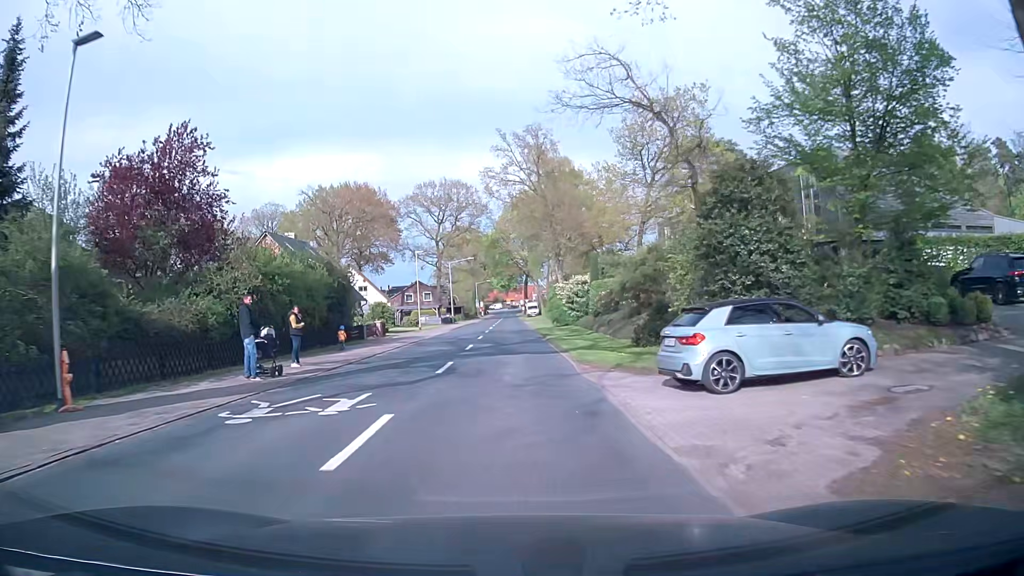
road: tertiary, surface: asphalt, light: Day
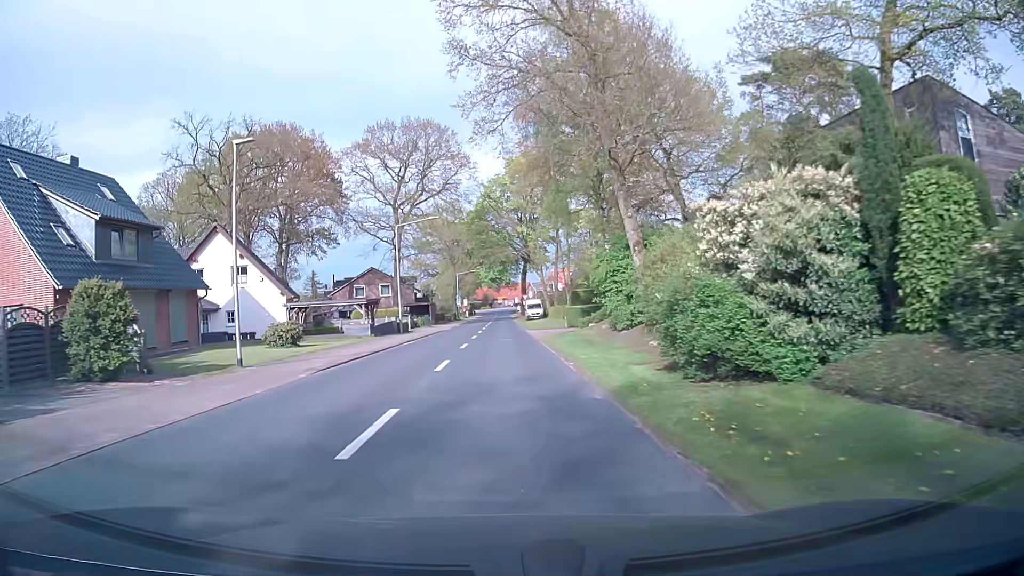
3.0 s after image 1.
(+0.6, +35.5) m; +1°
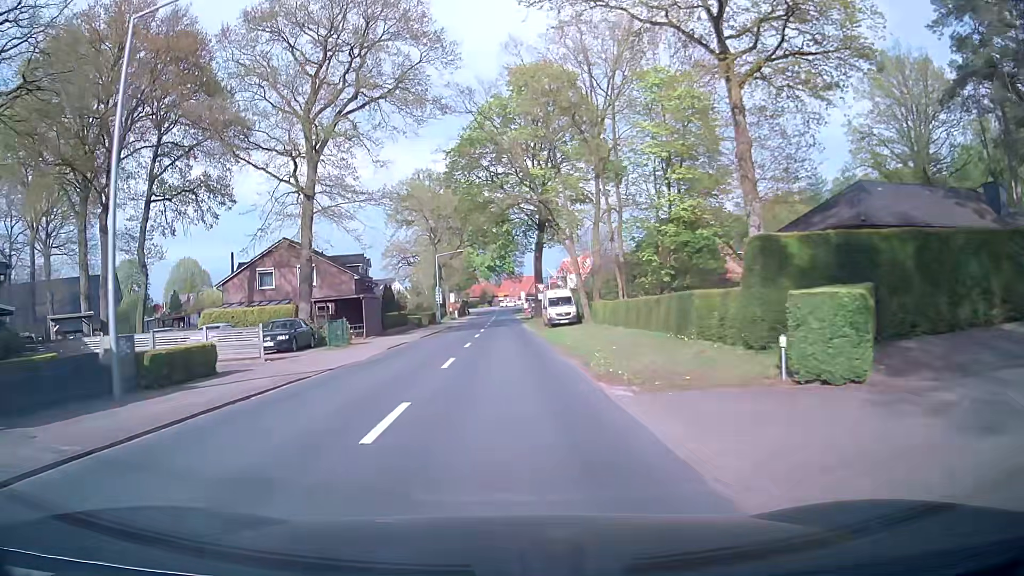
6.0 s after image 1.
(0.0, +35.1) m; 0°
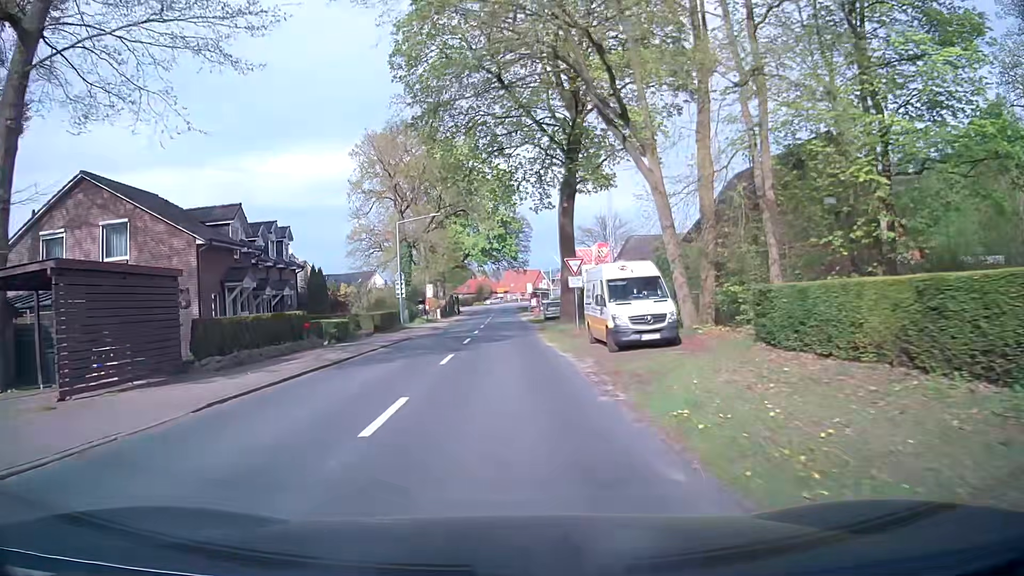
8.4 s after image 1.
(-0.1, +26.8) m; -1°
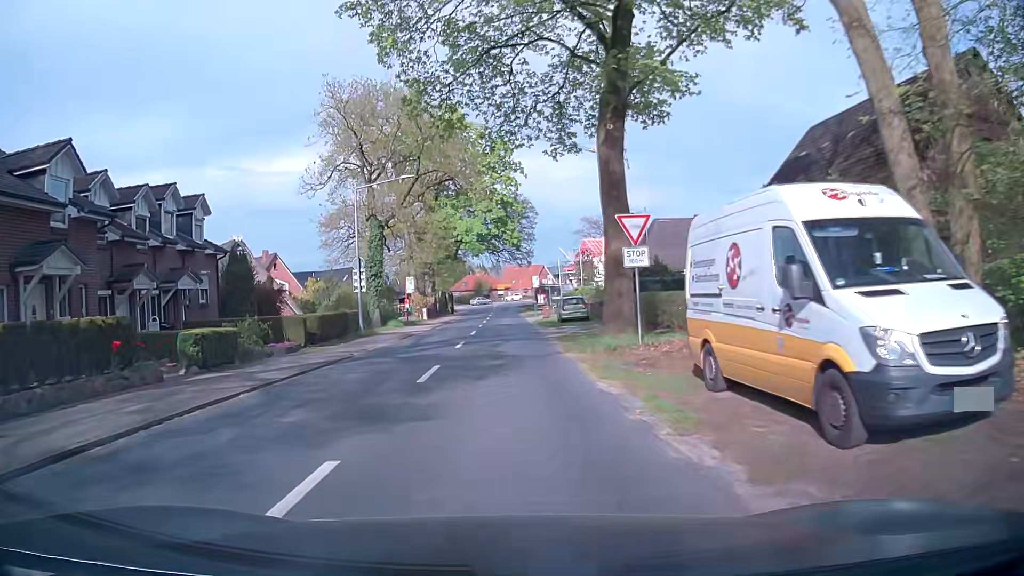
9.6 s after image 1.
(+0.1, +13.3) m; 0°
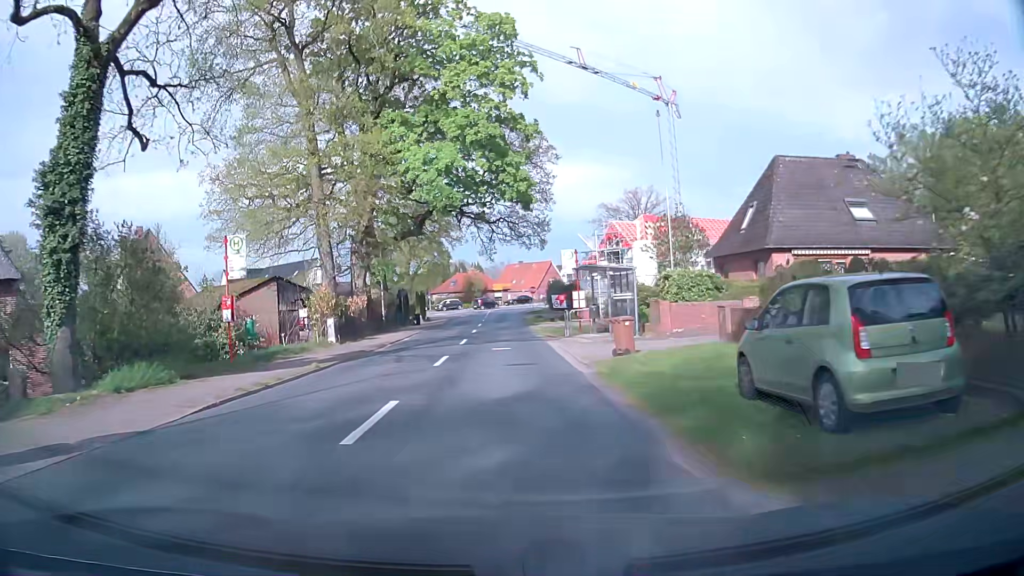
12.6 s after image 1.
(+0.3, +31.9) m; +1°
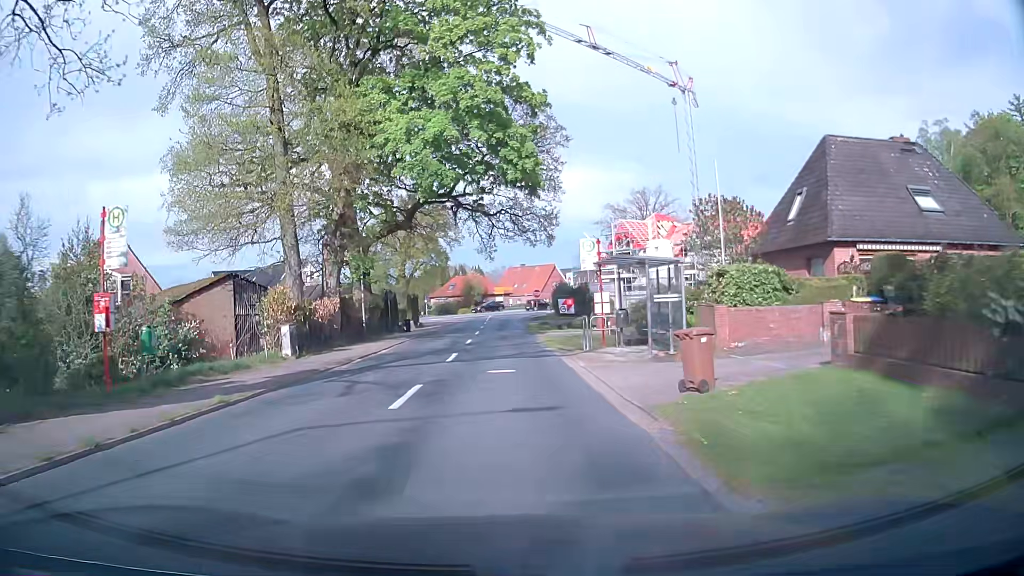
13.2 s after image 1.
(0.0, +6.2) m; -1°
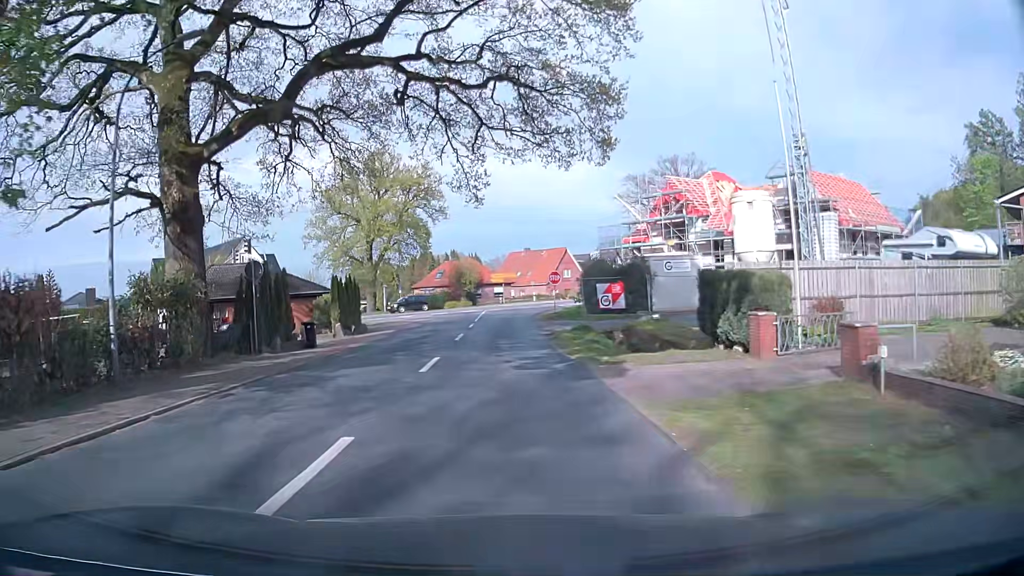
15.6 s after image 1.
(+0.2, +23.7) m; +1°
